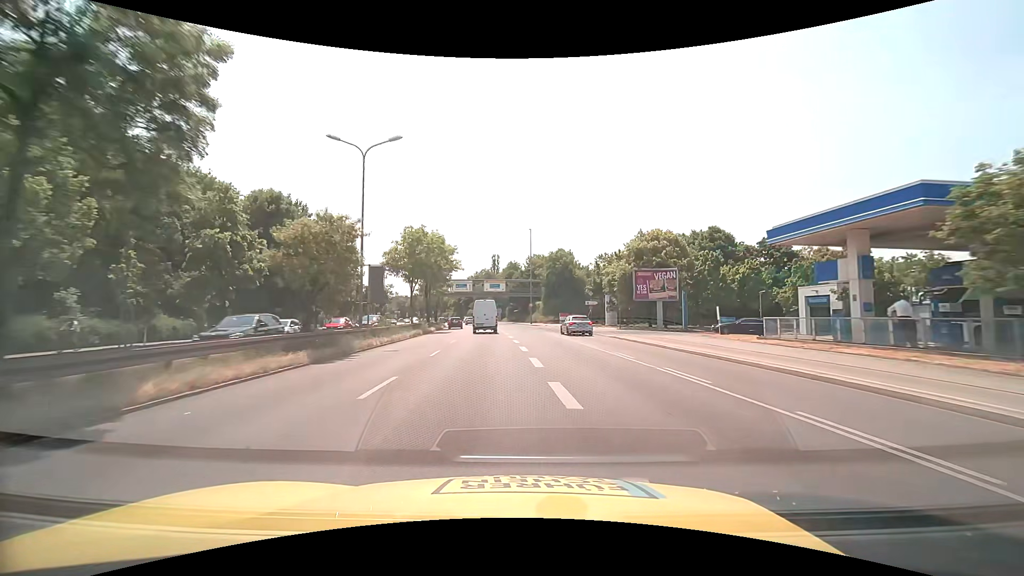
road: trunk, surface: asphalt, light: Day
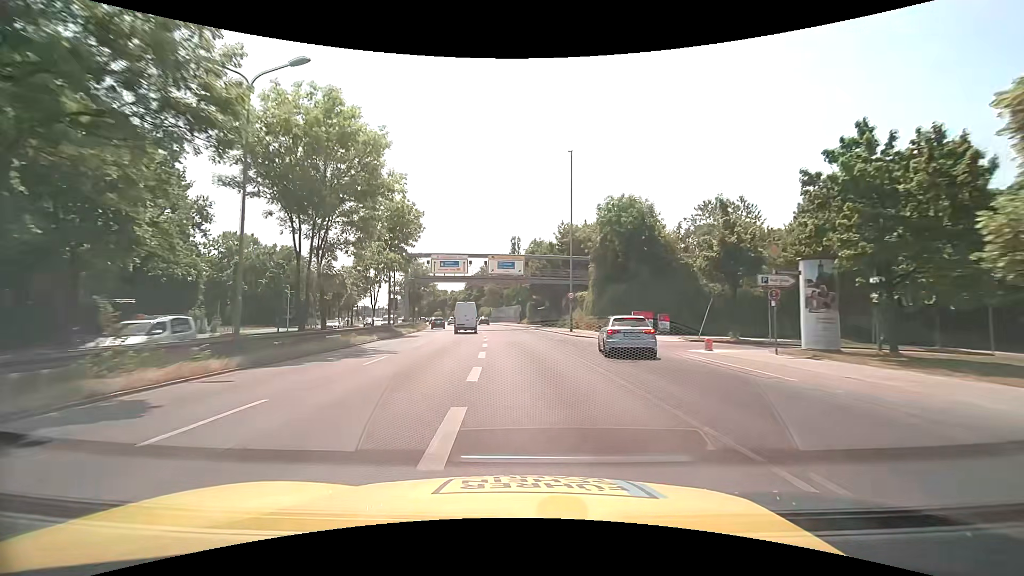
(-0.5, +38.9) m; -3°
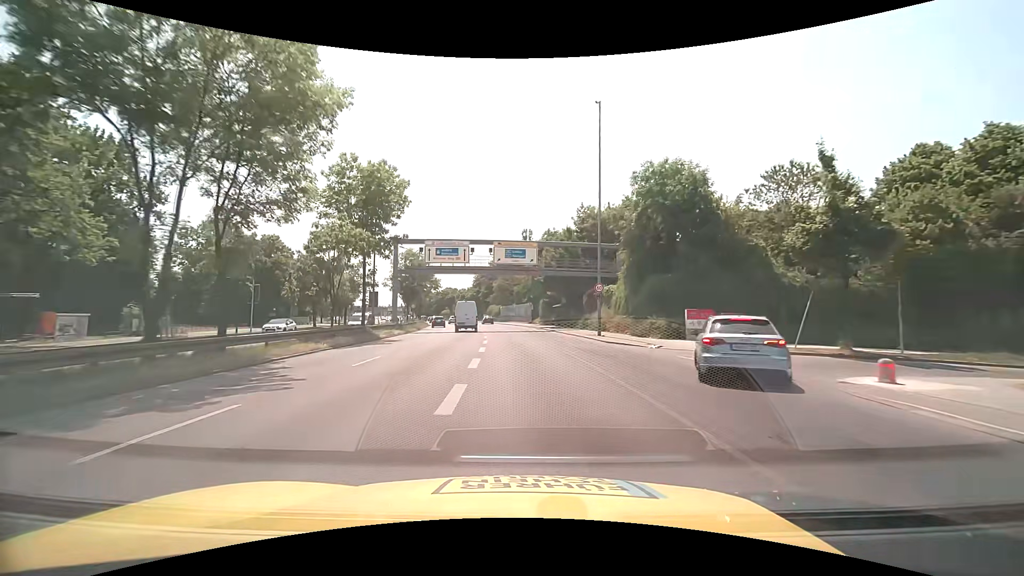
(-0.1, +9.7) m; -1°
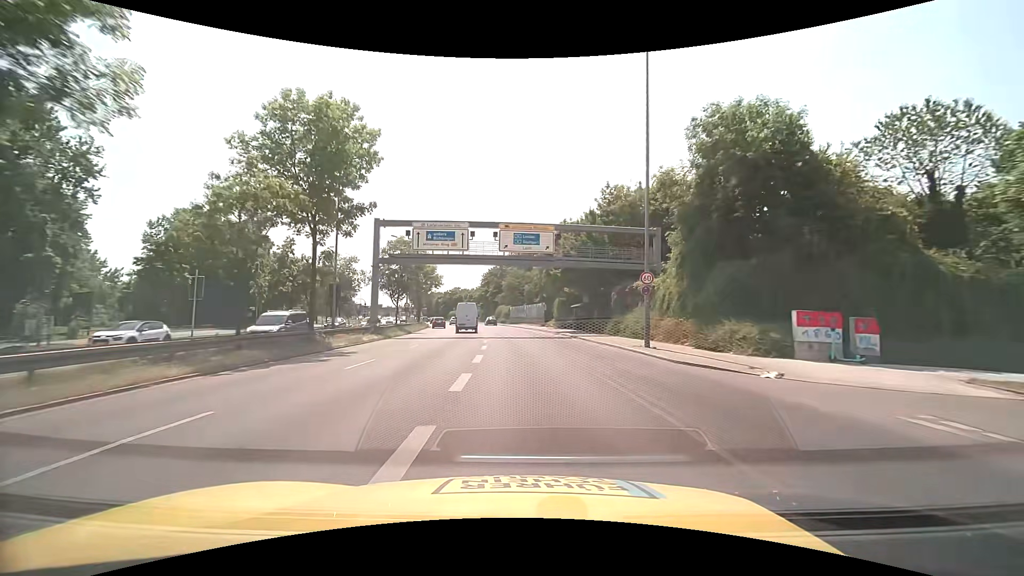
(-0.2, +9.7) m; -2°
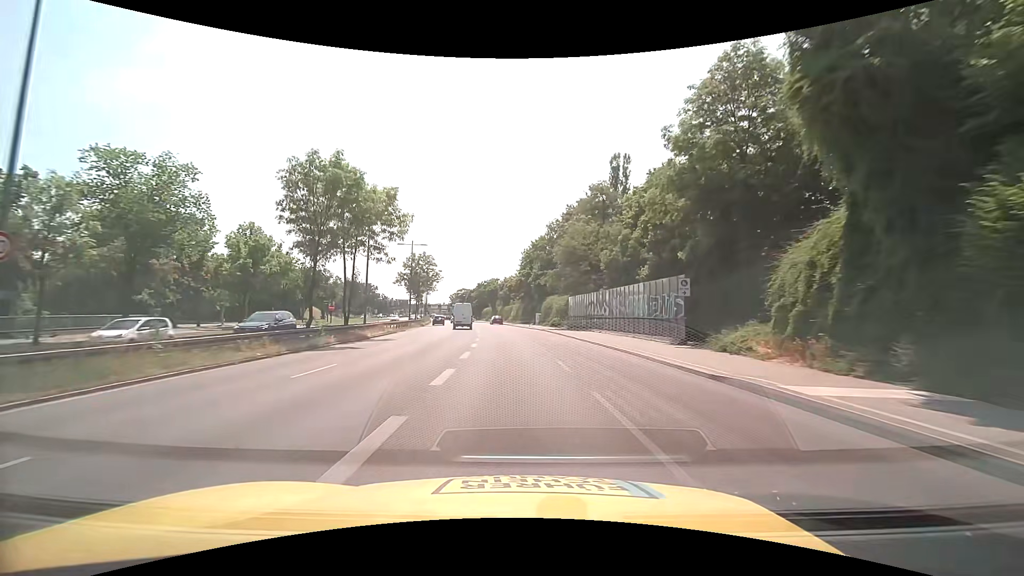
(-2.2, +47.6) m; -5°
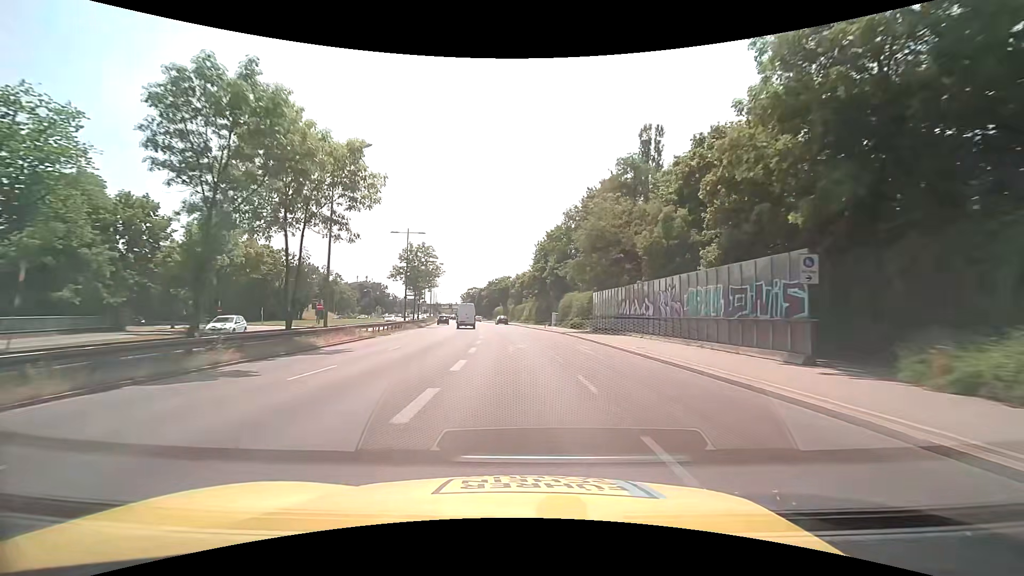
(-0.1, +9.5) m; -2°
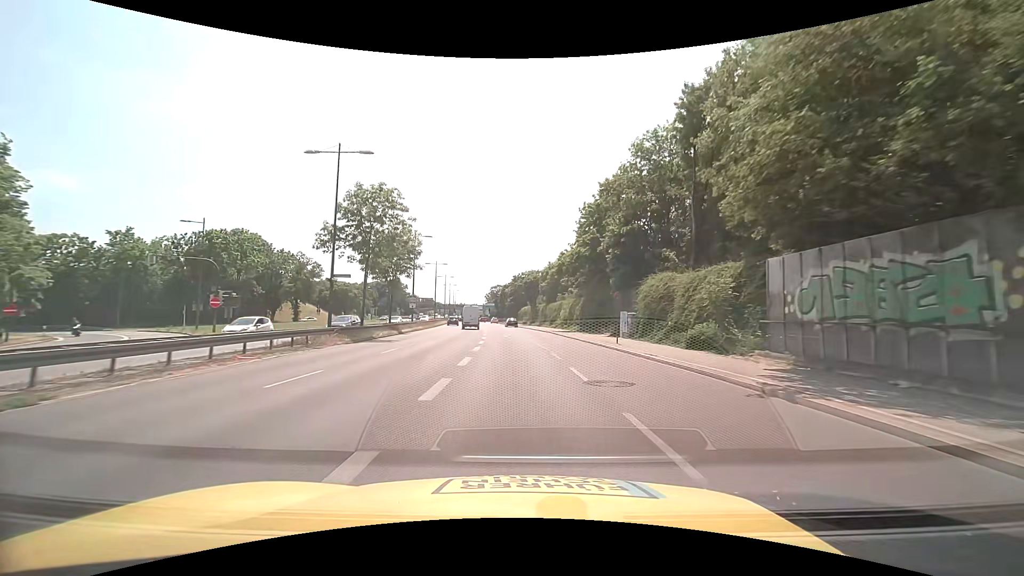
(-0.8, +28.4) m; -3°
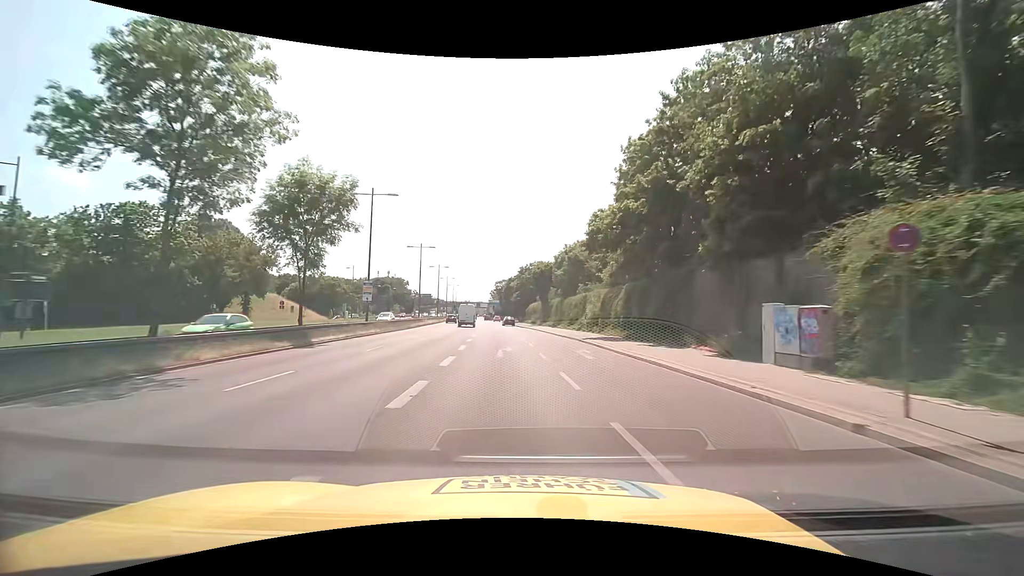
(-0.2, +18.9) m; 0°
(0, +10) (0, +20) (0, +30) (-1, +40) (-1, +50) (-2, +60) (-3, +70) (-3, +80) (-4, +90) (-5, +100) m
